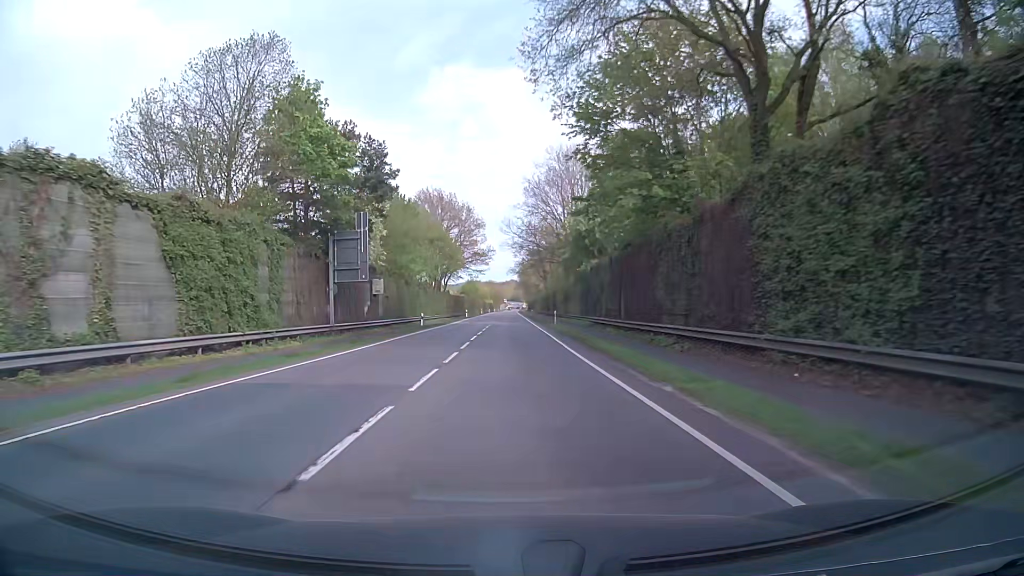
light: Day
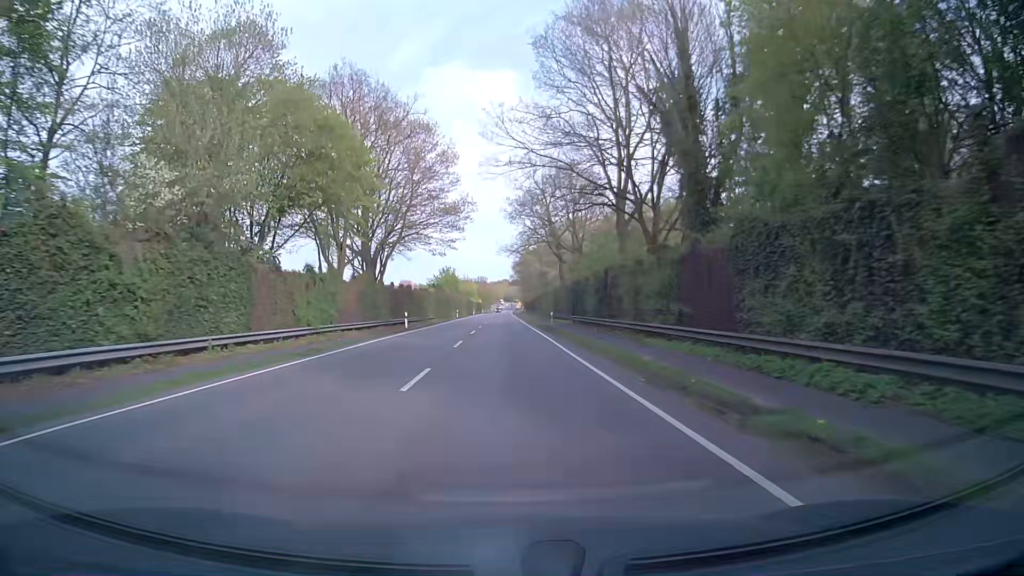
(+0.3, +54.2) m; 0°
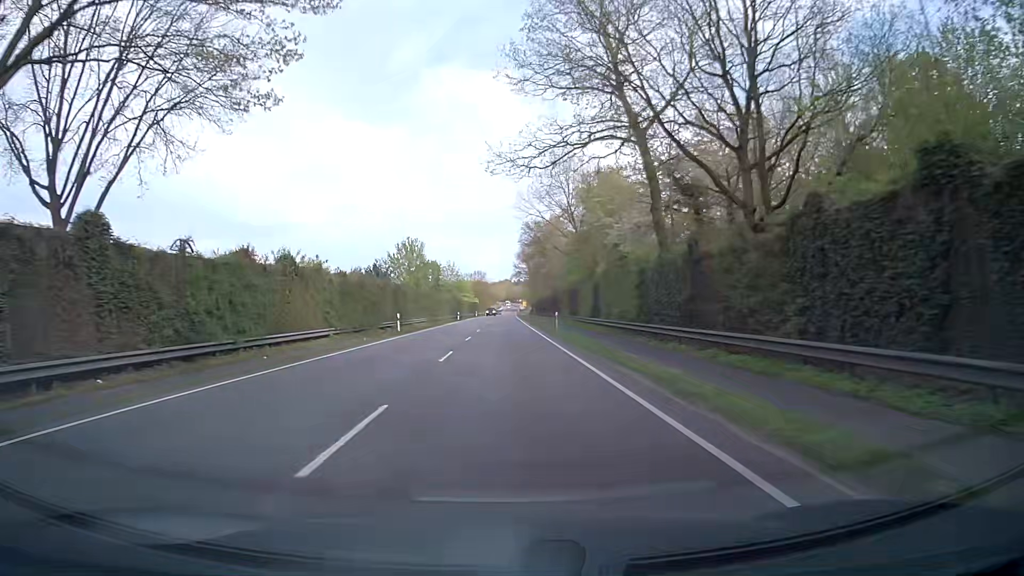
(-0.1, +53.8) m; -1°
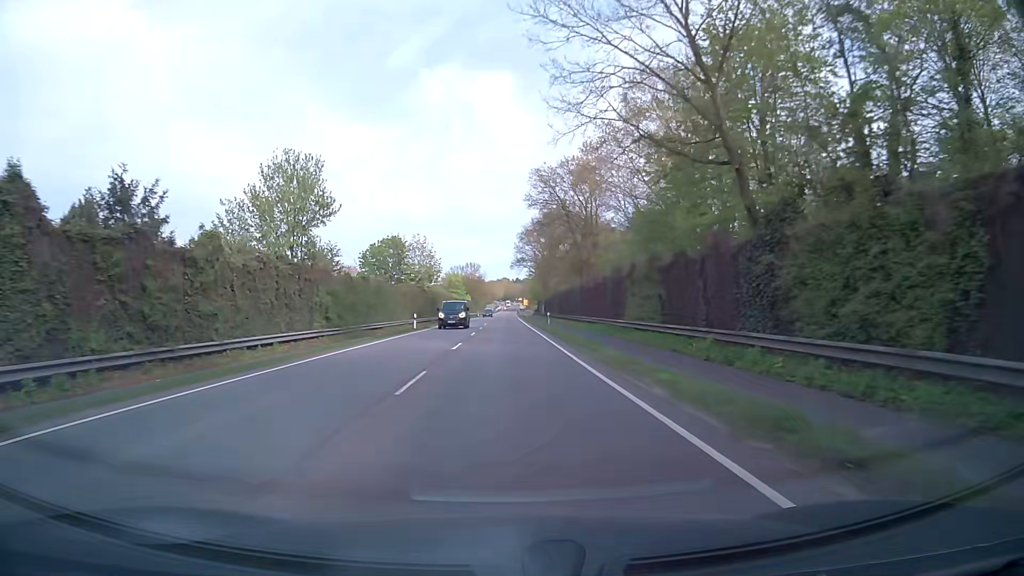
(+0.3, +42.8) m; +1°
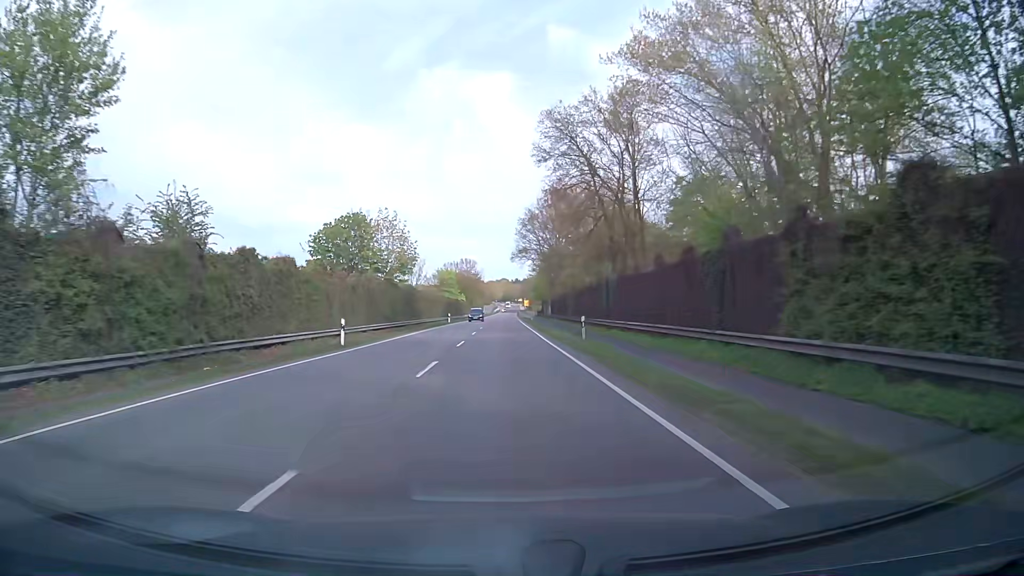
(0.0, +21.4) m; 0°
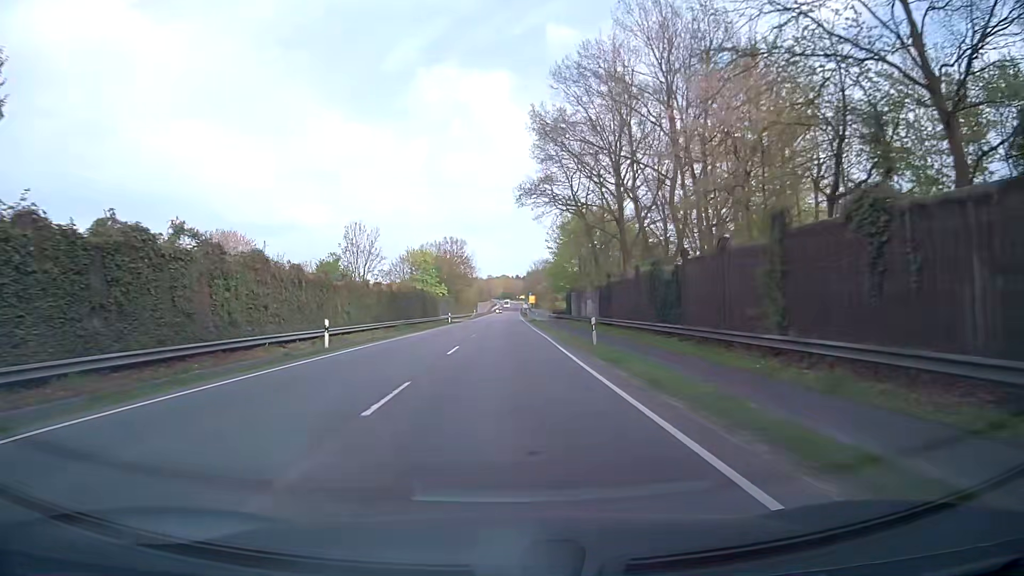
(0.0, +53.2) m; 0°
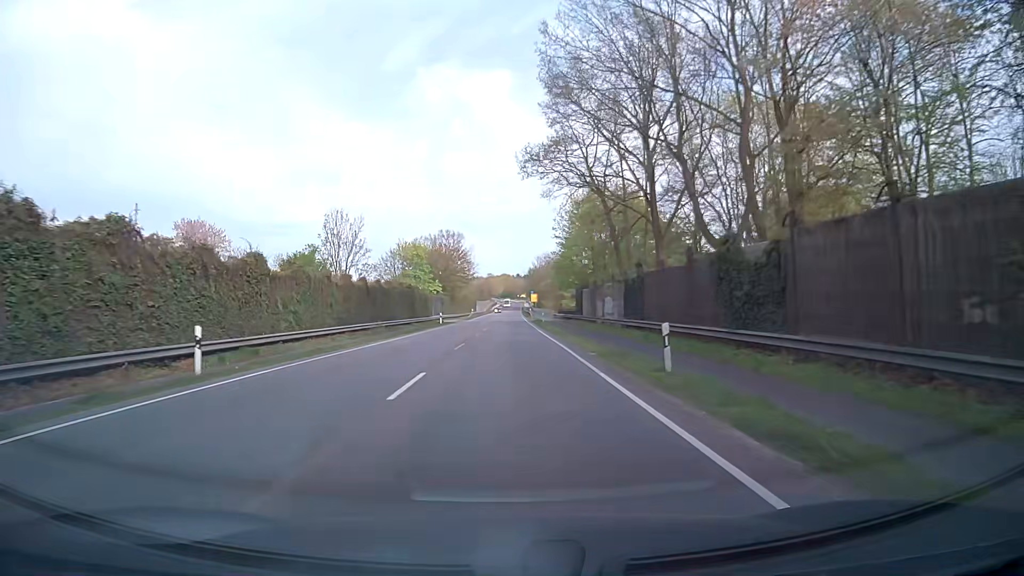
(0.0, +10.6) m; 0°
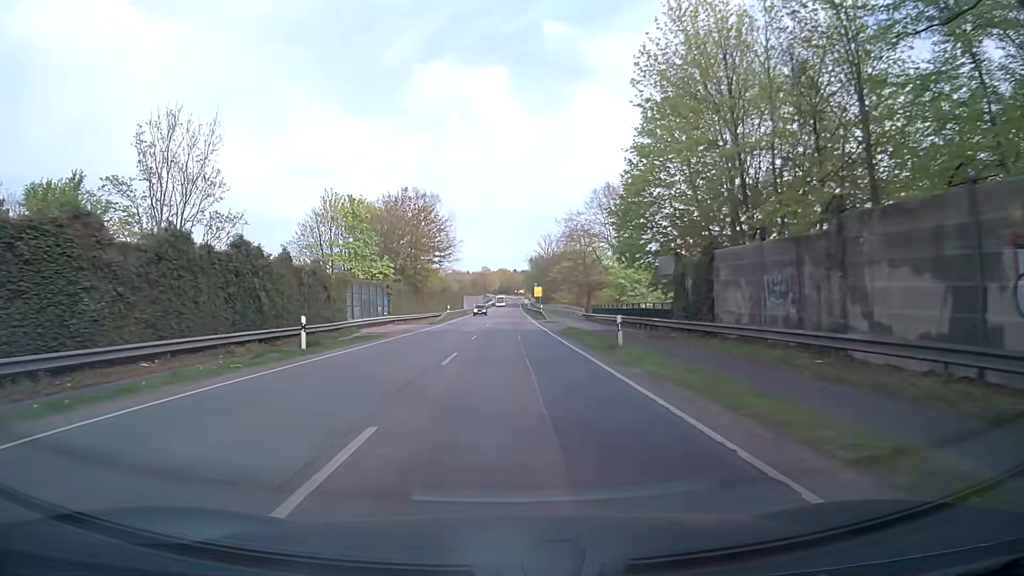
(-0.1, +42.5) m; 0°
(0, +10) (0, +20) (0, +30) (0, +40) (0, +50) (0, +60) (0, +70) (0, +80) (0, +90) (0, +100) m
